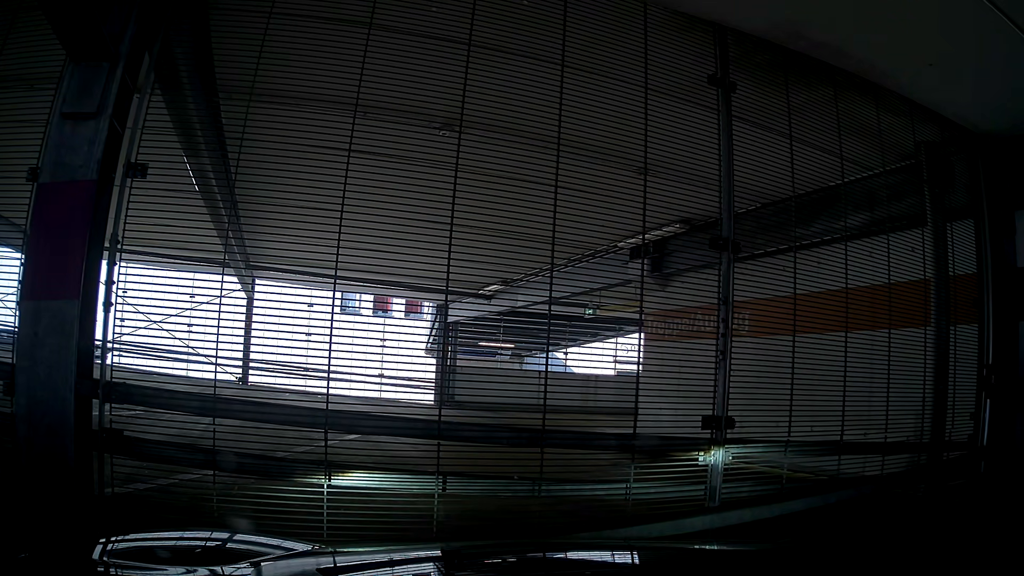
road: service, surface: concrete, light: Day
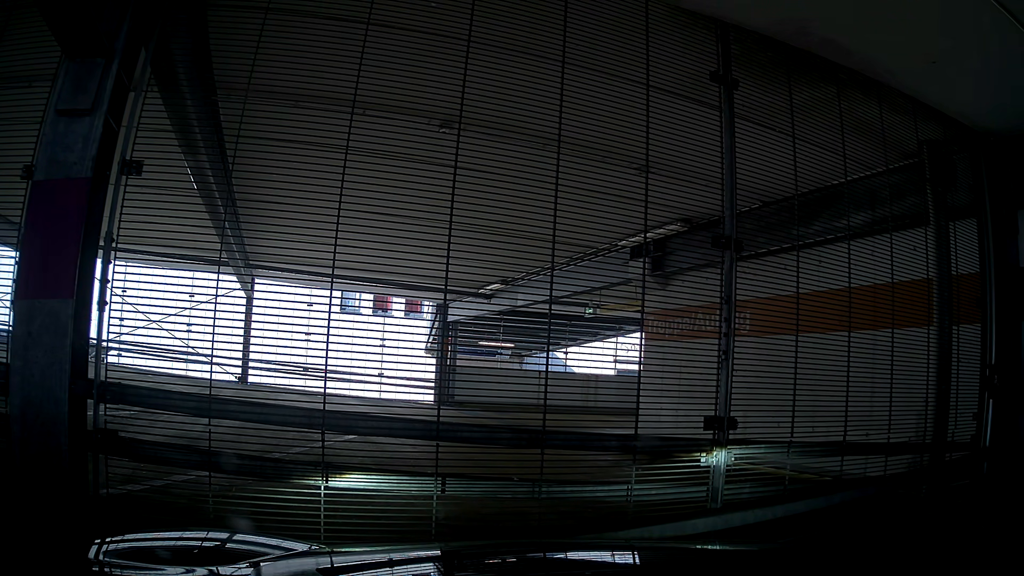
(0.0, +0.1) m; 0°
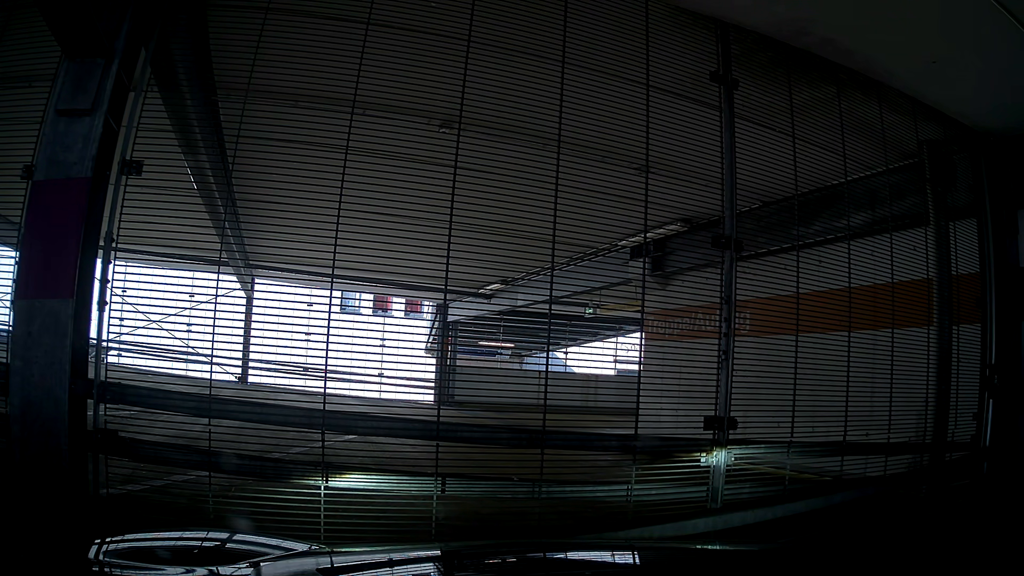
(0.0, 0.0) m; 0°
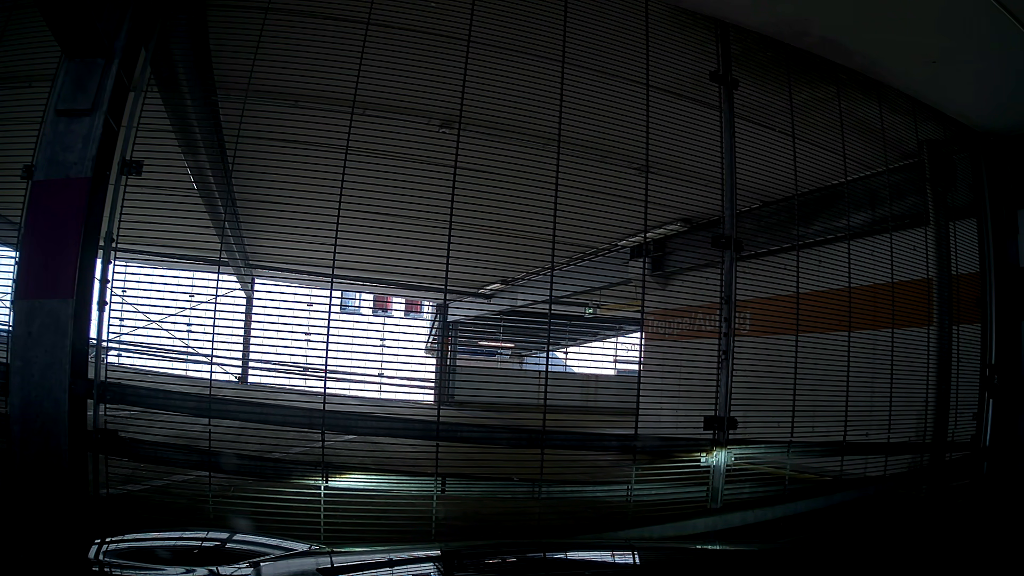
(0.0, 0.0) m; 0°
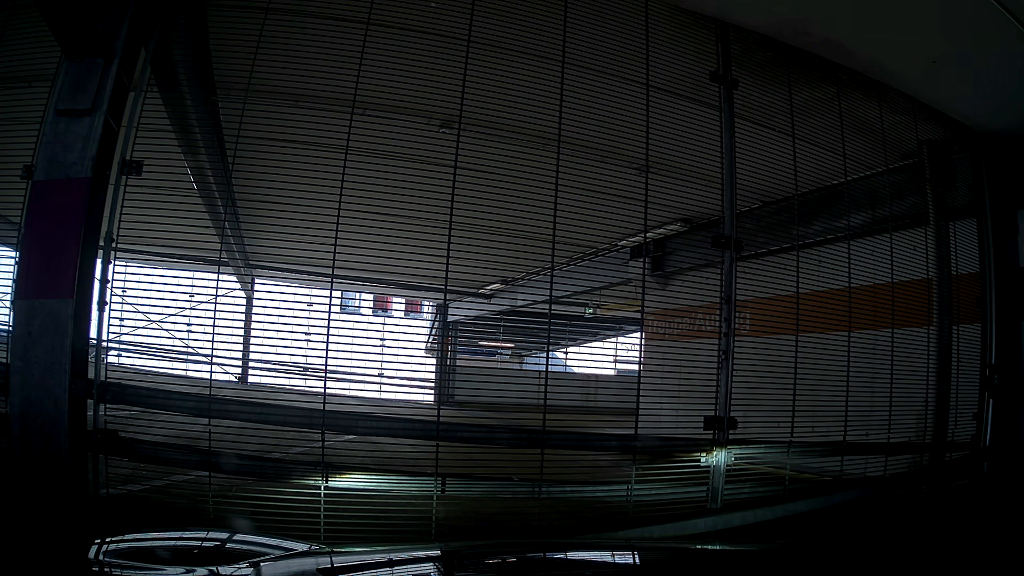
(0.0, 0.0) m; 0°
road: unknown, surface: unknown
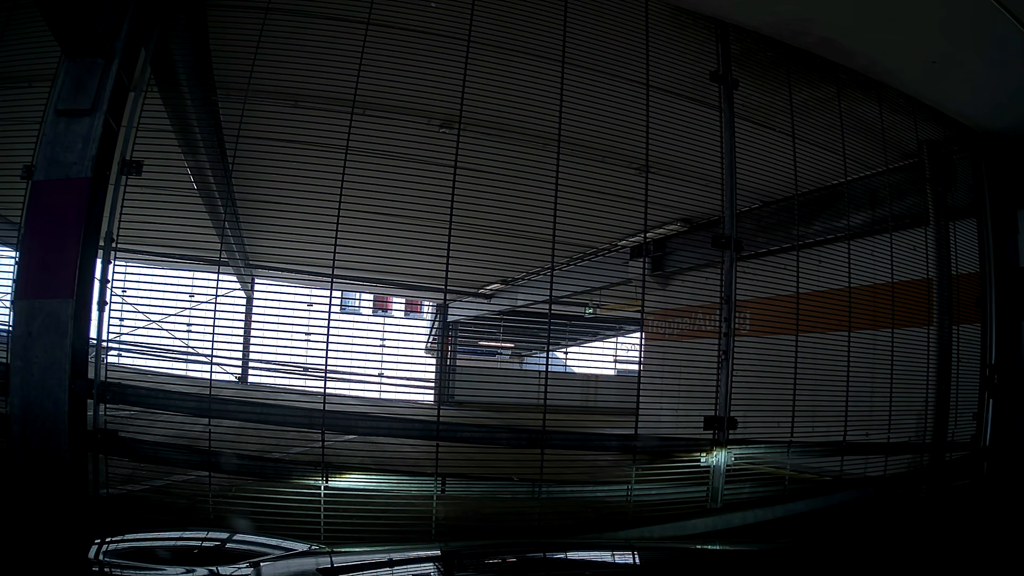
(0.0, 0.0) m; 0°
